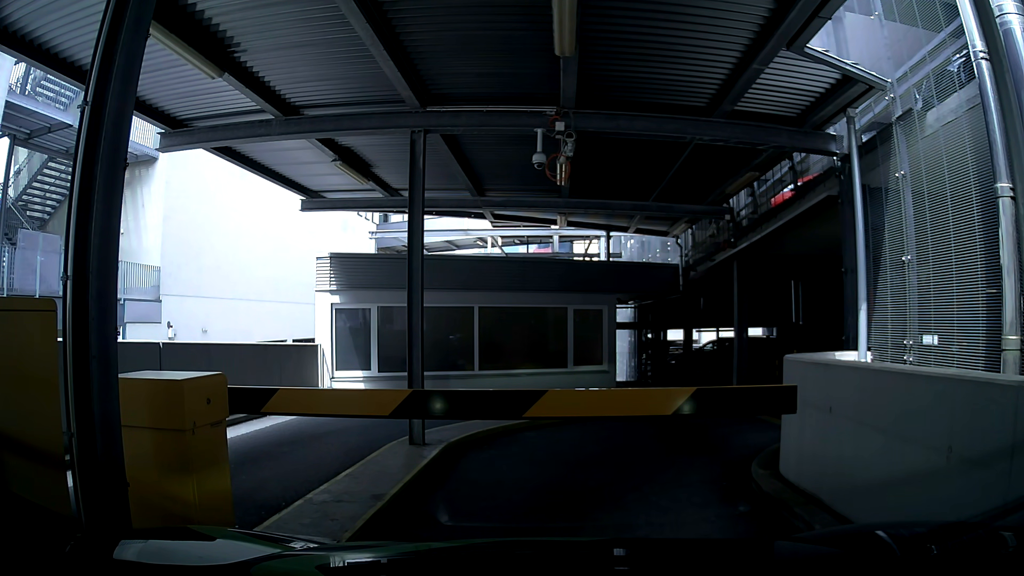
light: Day
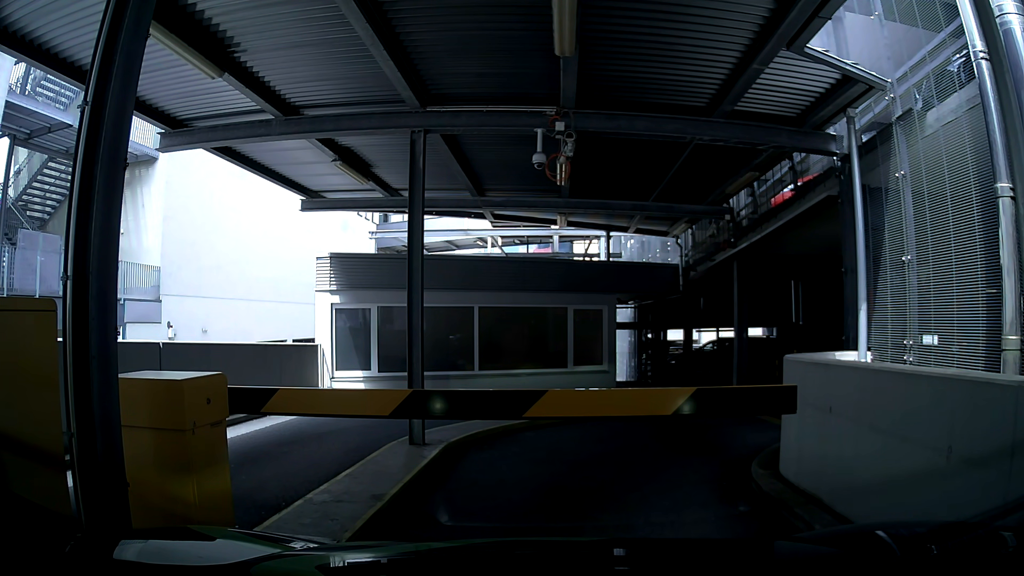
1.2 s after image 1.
(0.0, 0.0) m; 0°
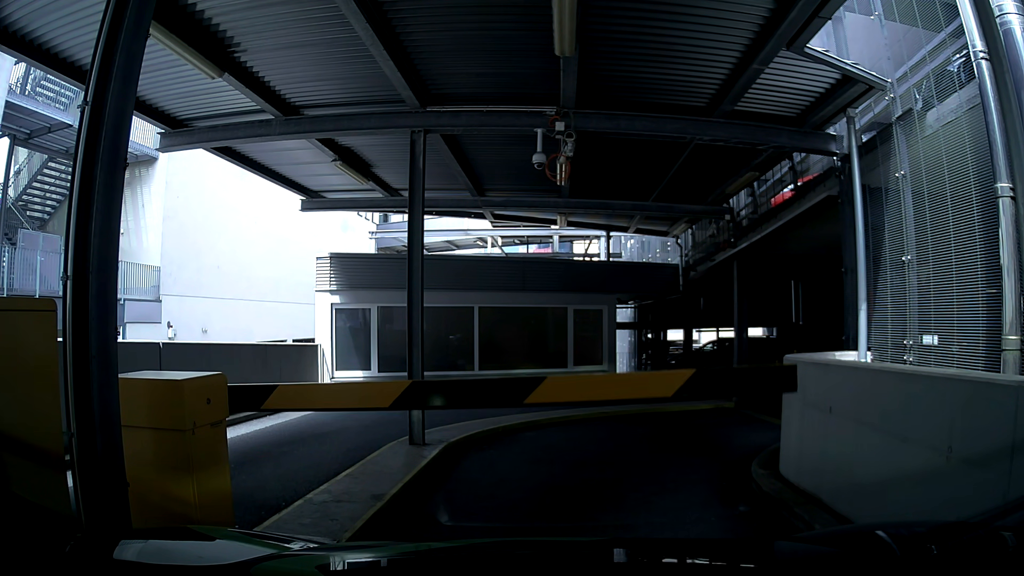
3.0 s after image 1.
(0.0, 0.0) m; 0°
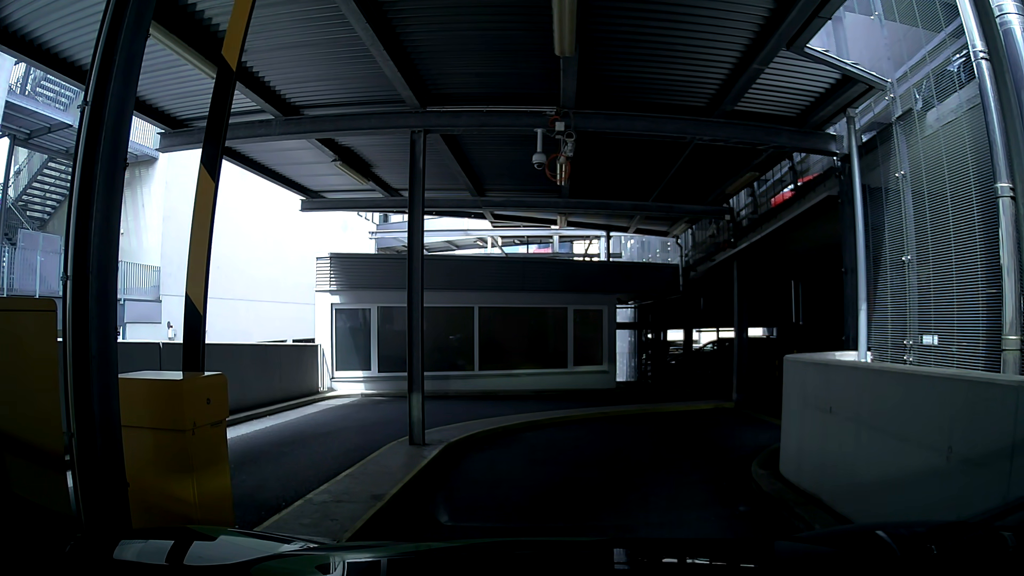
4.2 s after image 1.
(0.0, 0.0) m; 0°
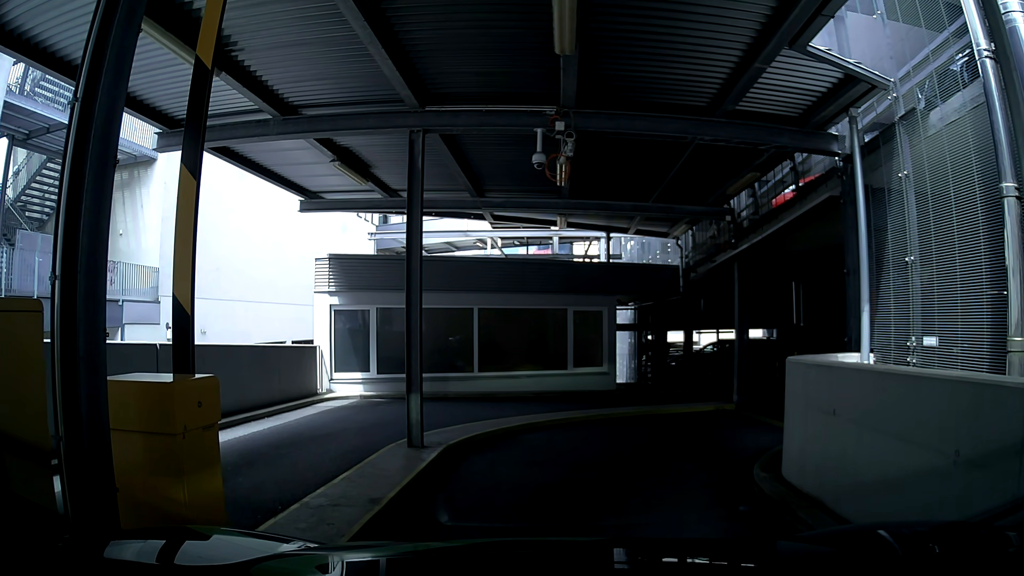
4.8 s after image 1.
(0.0, 0.0) m; 0°
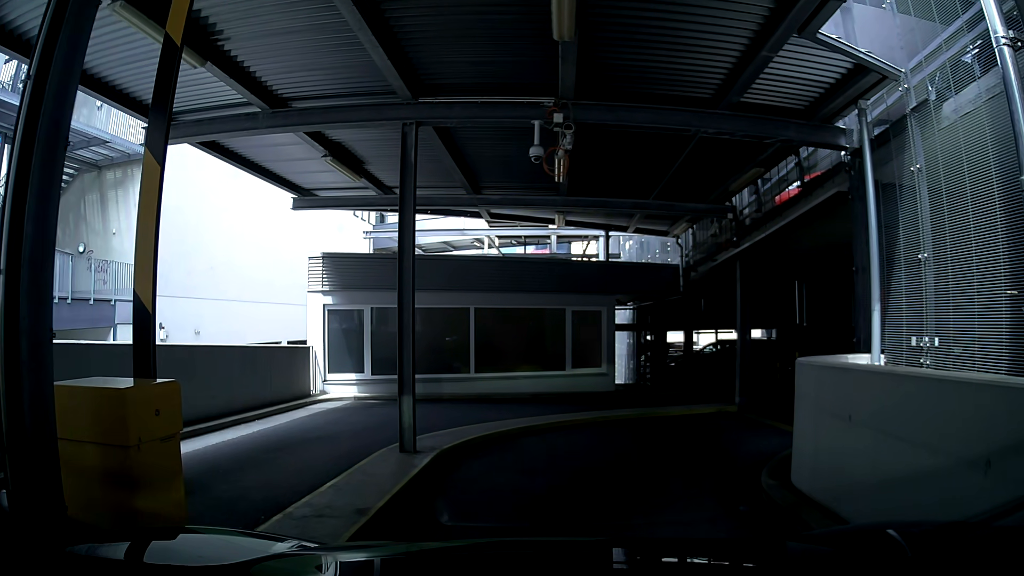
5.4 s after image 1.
(0.0, +0.3) m; 0°
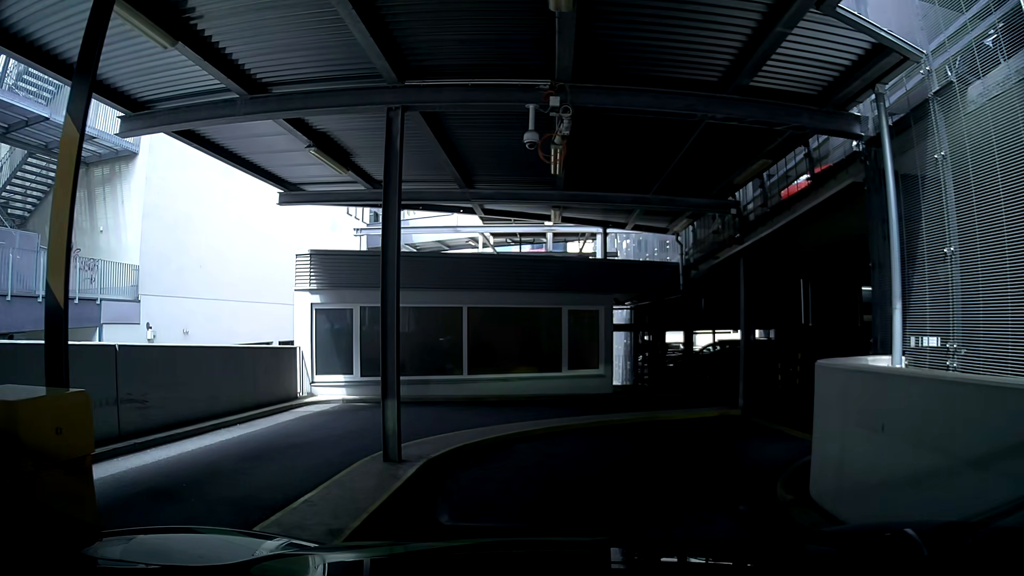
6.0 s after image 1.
(0.0, +0.6) m; 0°
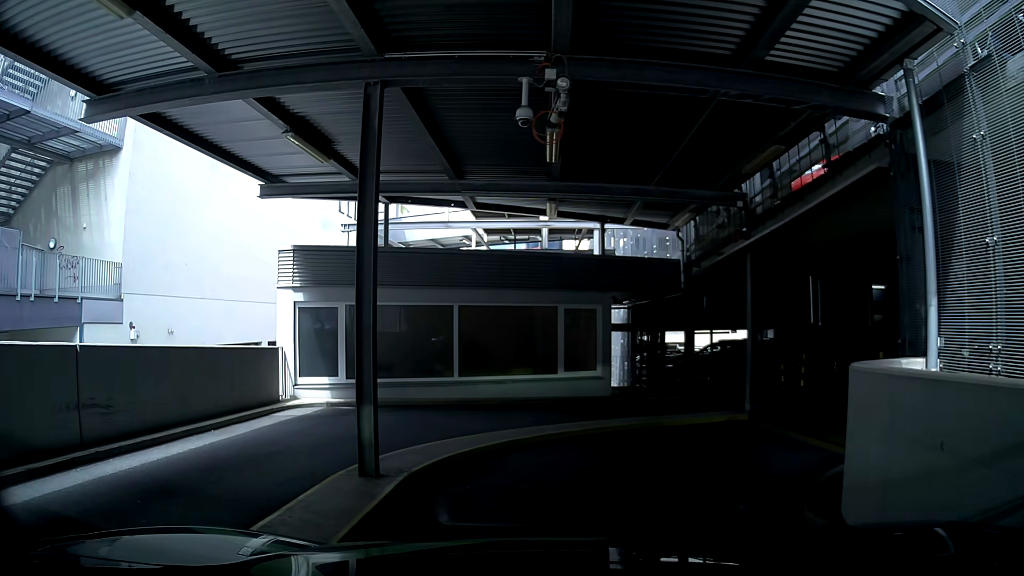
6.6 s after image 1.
(0.0, +0.7) m; 0°
